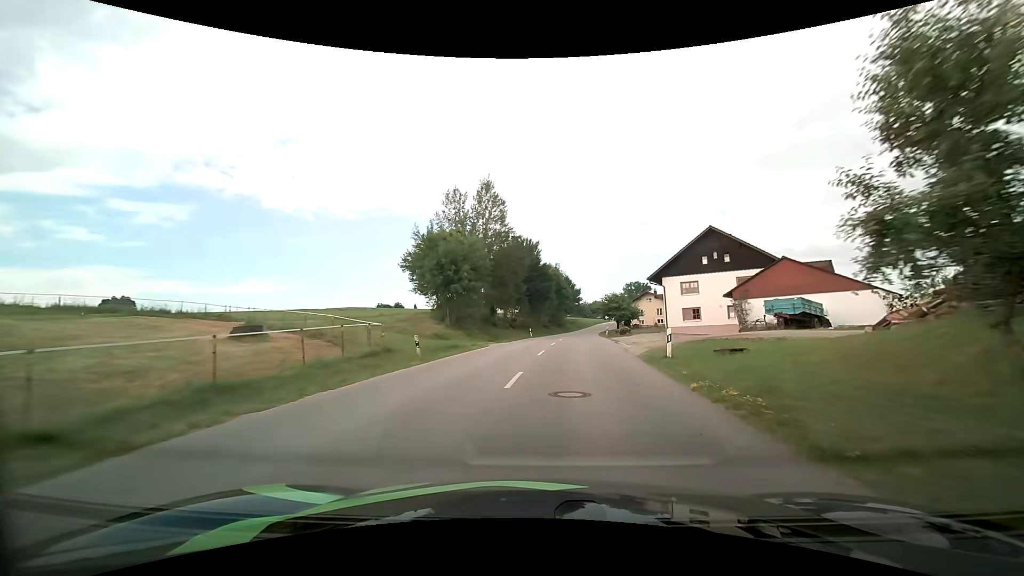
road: tertiary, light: Day
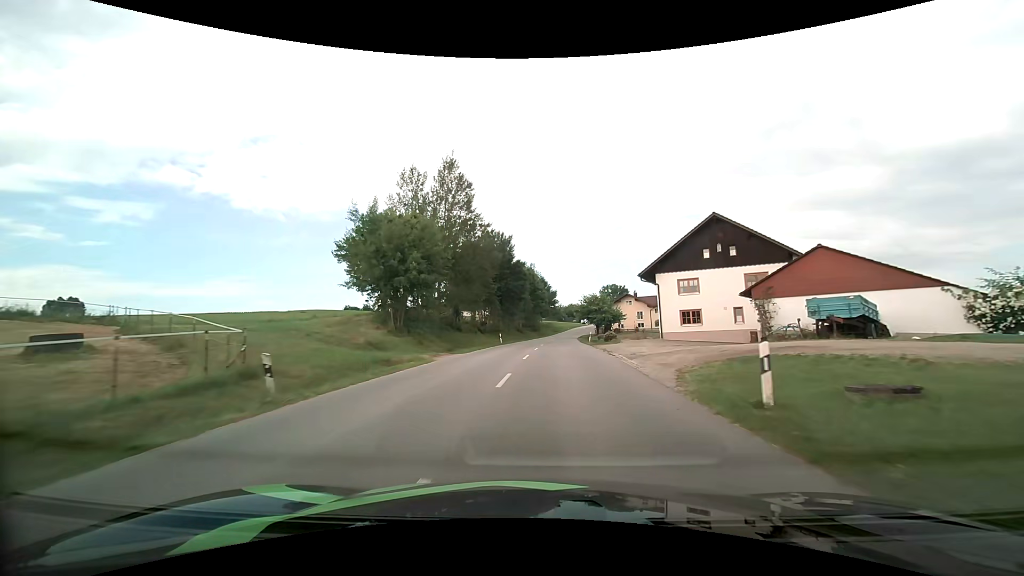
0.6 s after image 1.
(+0.3, +8.5) m; +3°
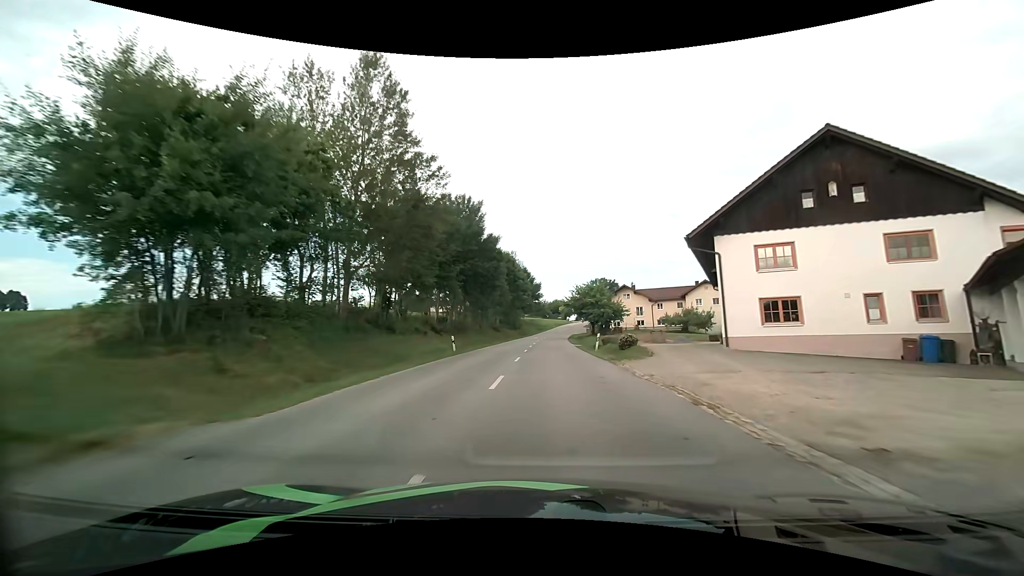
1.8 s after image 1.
(+0.4, +18.2) m; +2°
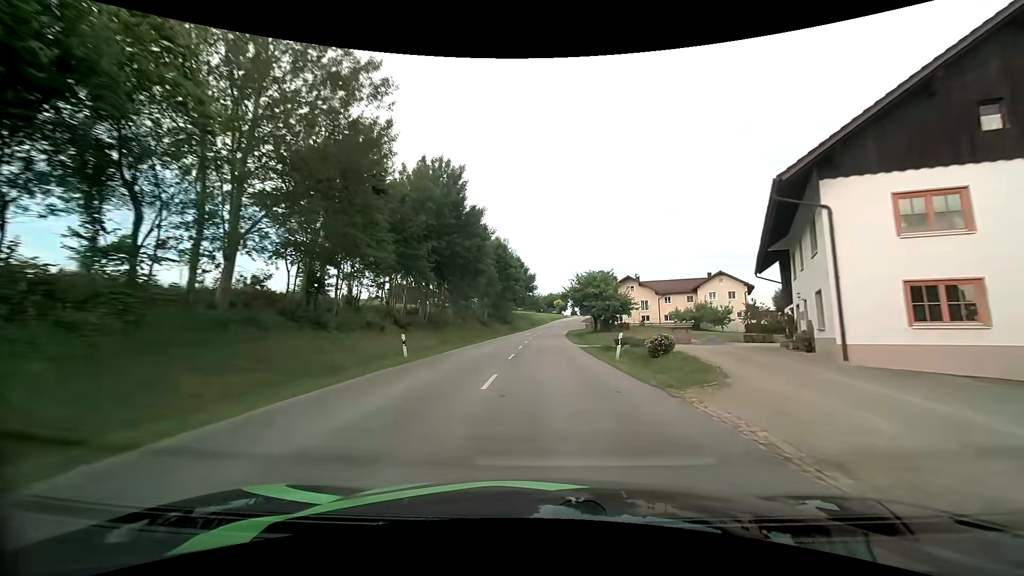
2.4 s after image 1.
(0.0, +9.8) m; +1°
(0, +10) (0, +20) (0, +30) (0, +40) (+1, +50) (+1, +60) (+1, +70) (+2, +80) (+3, +90) (+5, +100) m
